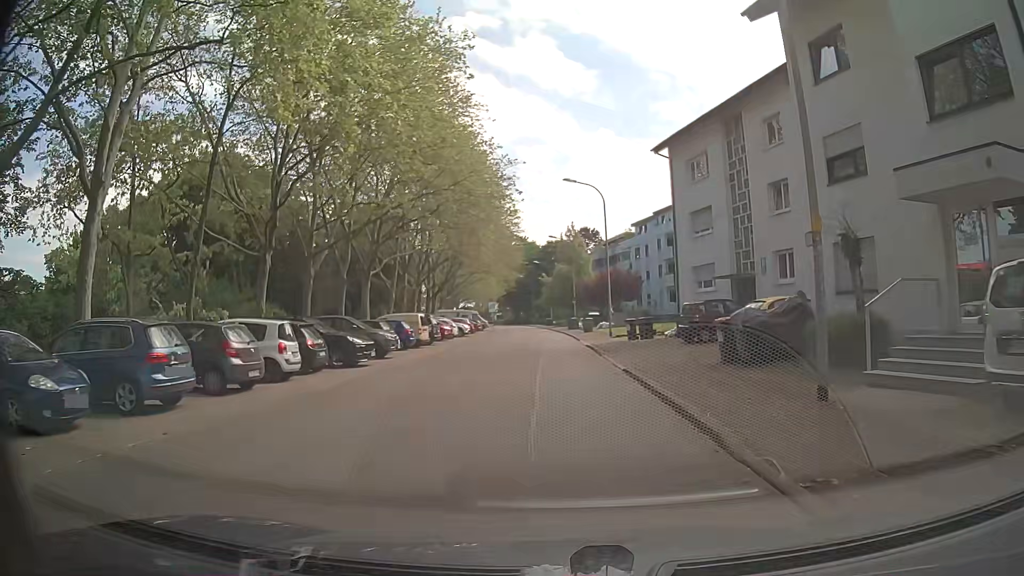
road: residential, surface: asphalt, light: Day
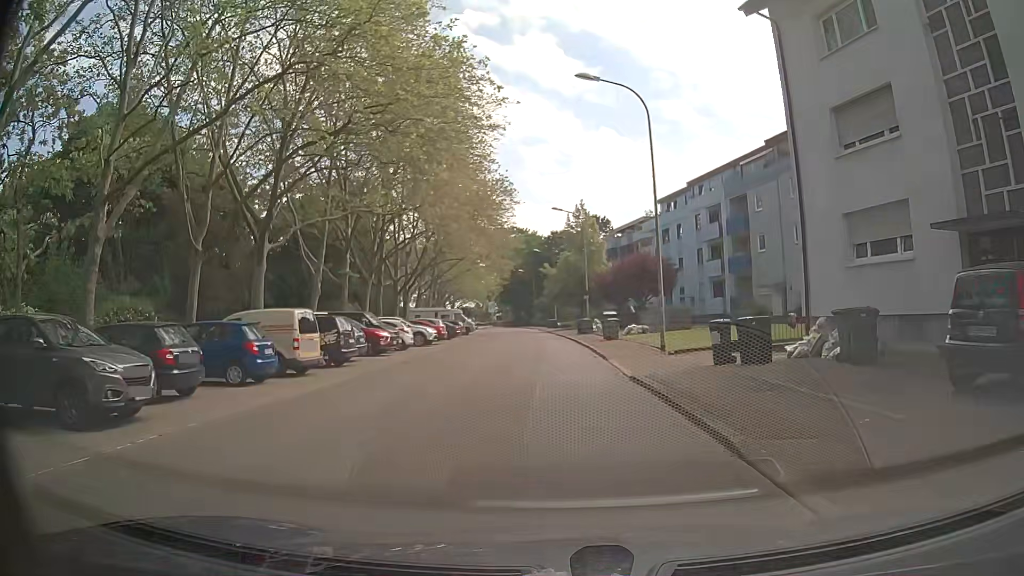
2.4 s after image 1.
(+0.1, +17.6) m; -1°
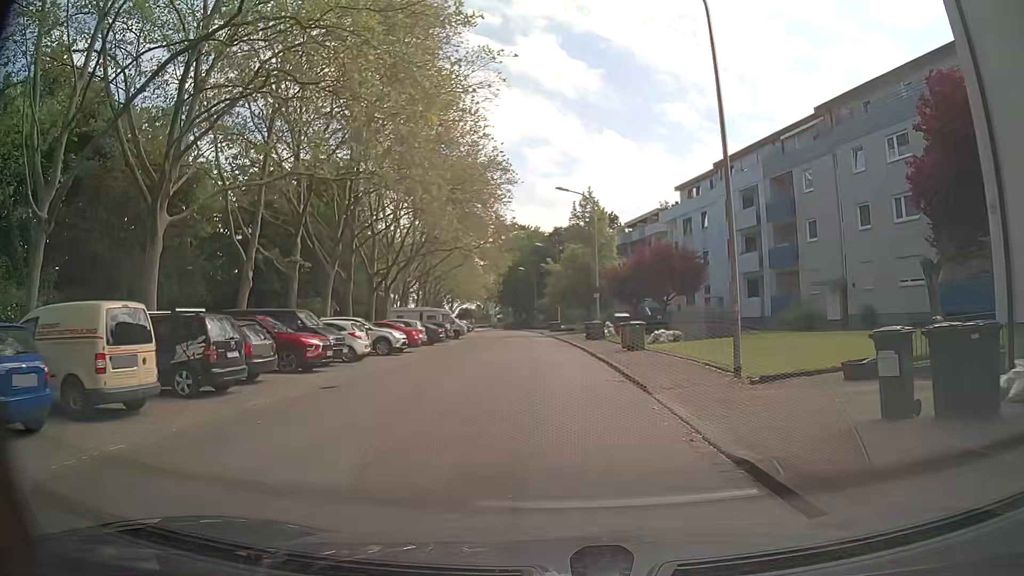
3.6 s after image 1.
(0.0, +8.6) m; 0°
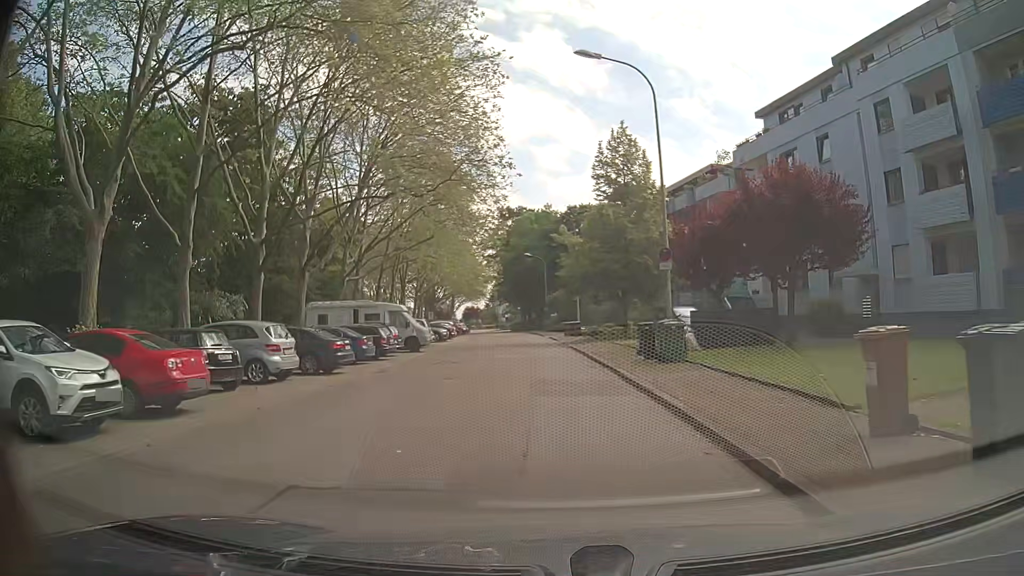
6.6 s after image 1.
(-0.2, +21.7) m; -1°
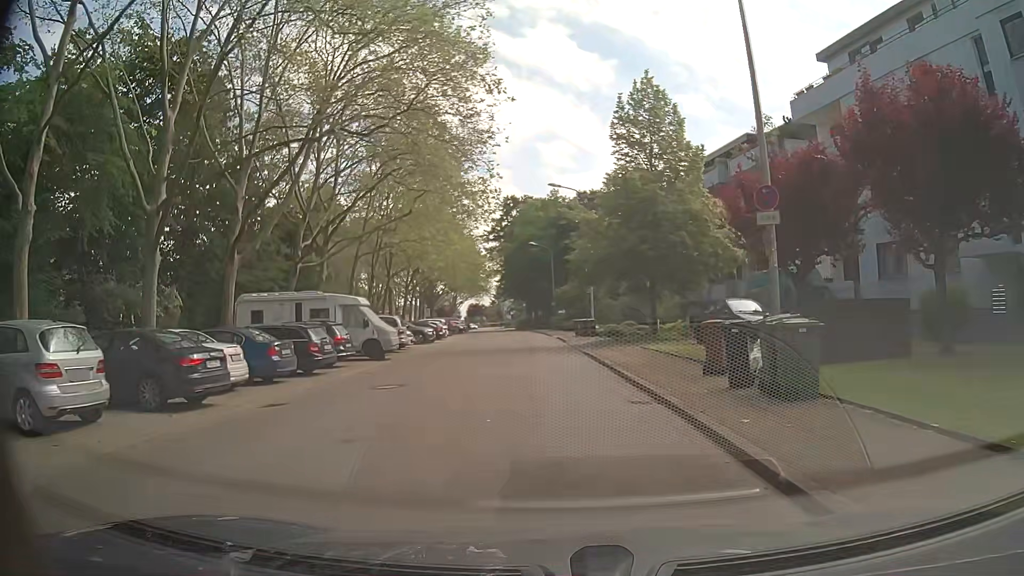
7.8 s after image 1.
(0.0, +8.9) m; -1°
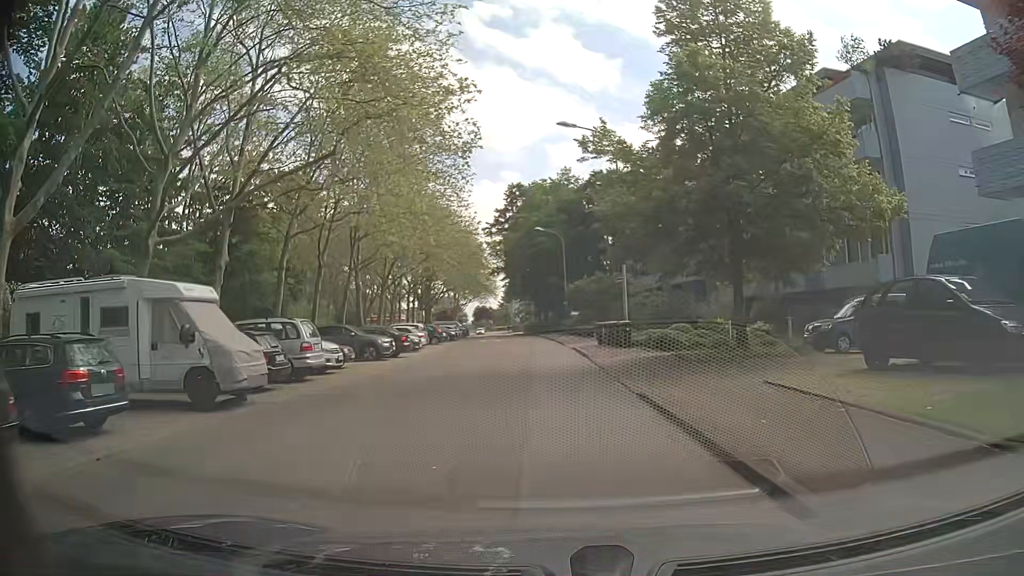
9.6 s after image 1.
(+0.2, +13.5) m; +1°
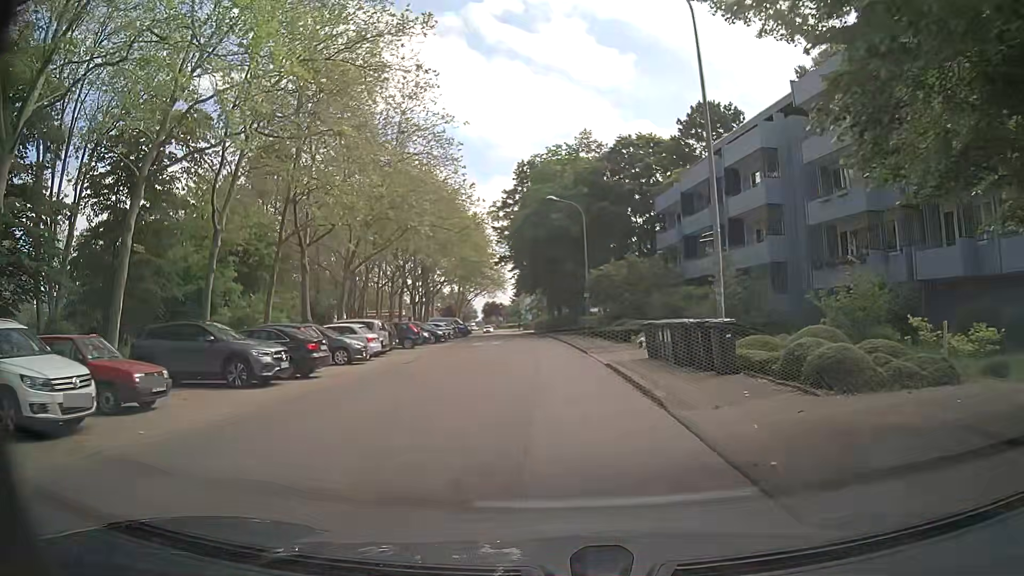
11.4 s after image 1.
(-0.4, +13.5) m; -3°
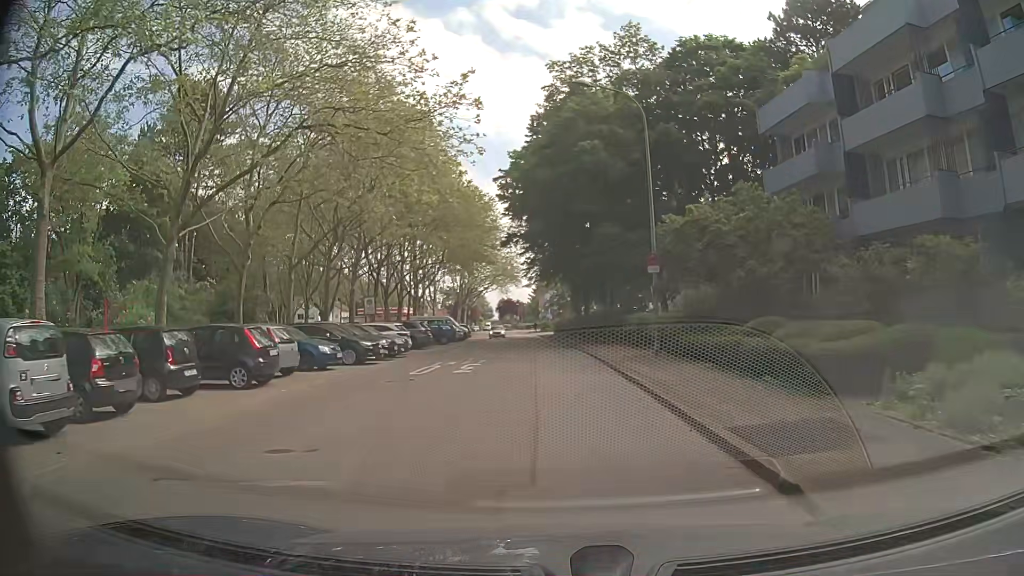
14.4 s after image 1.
(+0.1, +22.0) m; -2°
(0, +10) (0, +20) (0, +30) (0, +40) (0, +50) (0, +60) (-1, +70) (-1, +80) (-2, +90) (-2, +100) m
